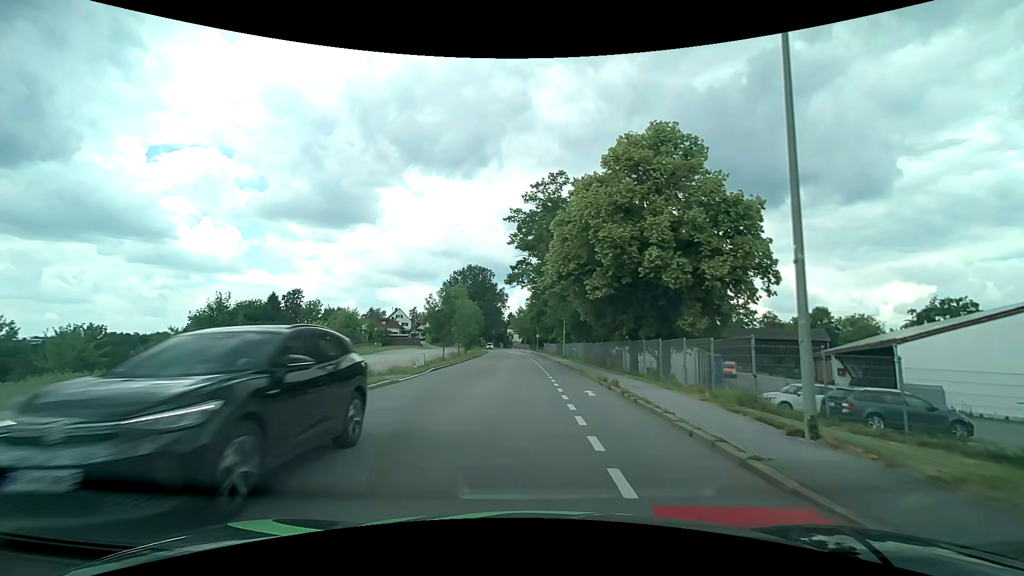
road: tertiary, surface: asphalt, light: Day
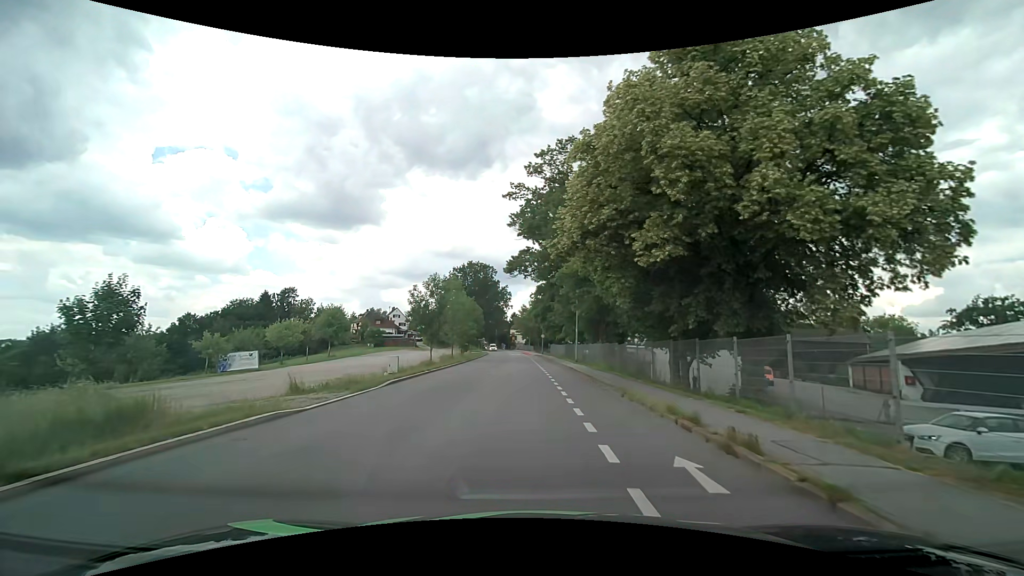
(-0.1, +8.7) m; -1°
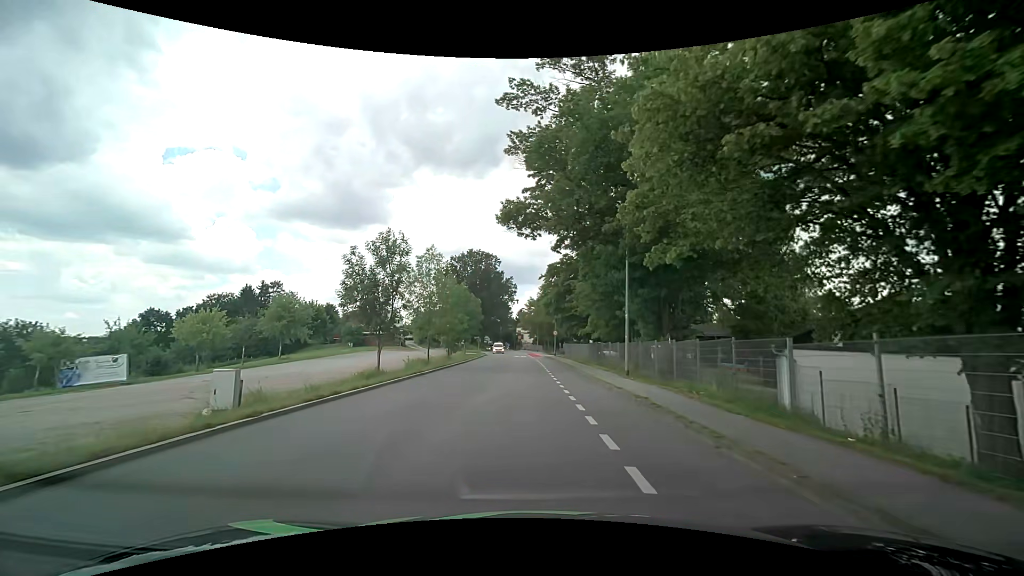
(-0.2, +17.2) m; -2°
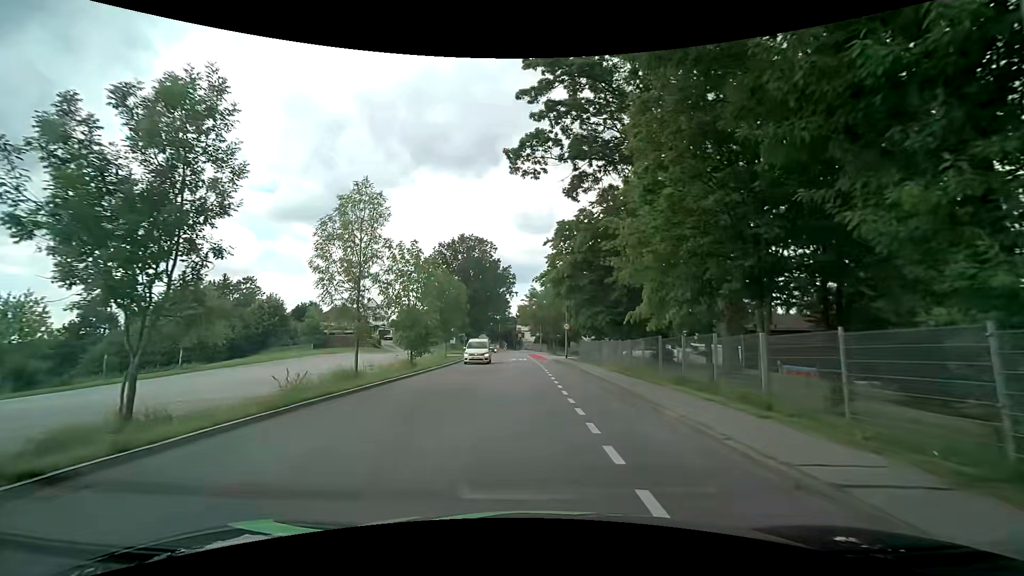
(+0.2, +17.0) m; 0°
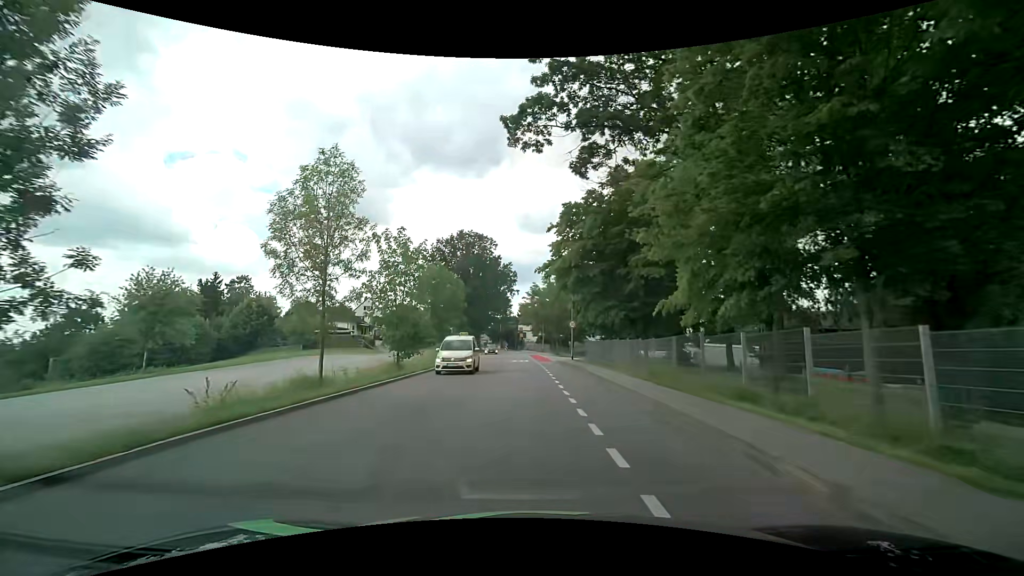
(0.0, +4.2) m; 0°
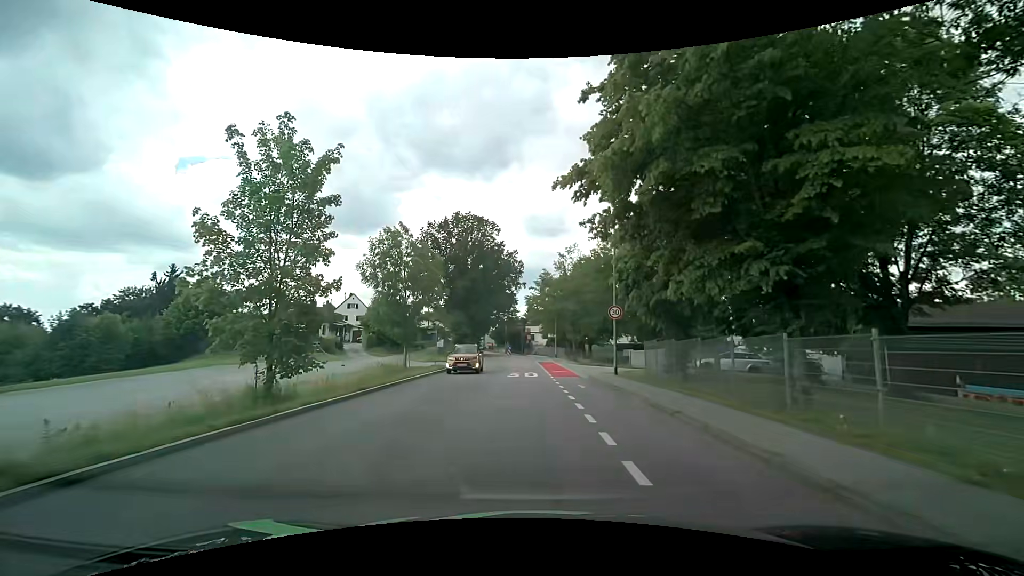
(0.0, +16.7) m; -1°
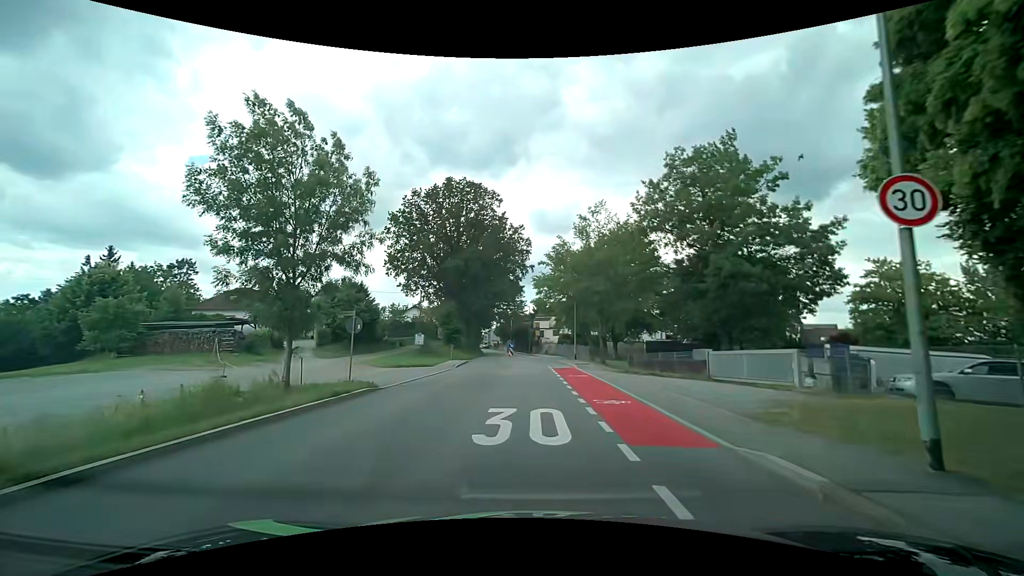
(-0.1, +17.0) m; -1°
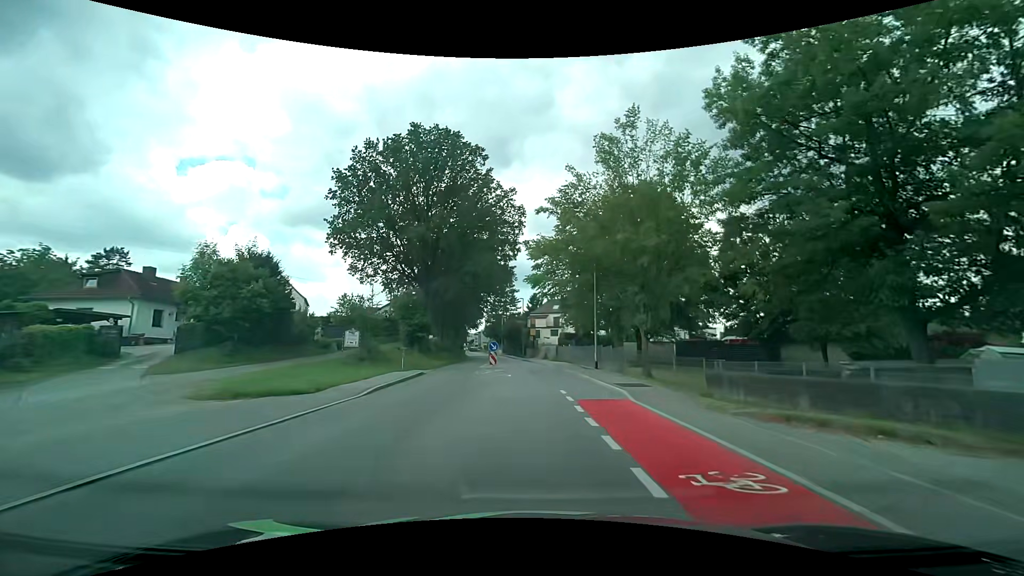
(+0.2, +17.6) m; +2°
(0, +10) (0, +20) (0, +30) (-1, +40) (-2, +50) (-3, +60) (-4, +70) (-6, +80) (-7, +90) (-8, +100) m
